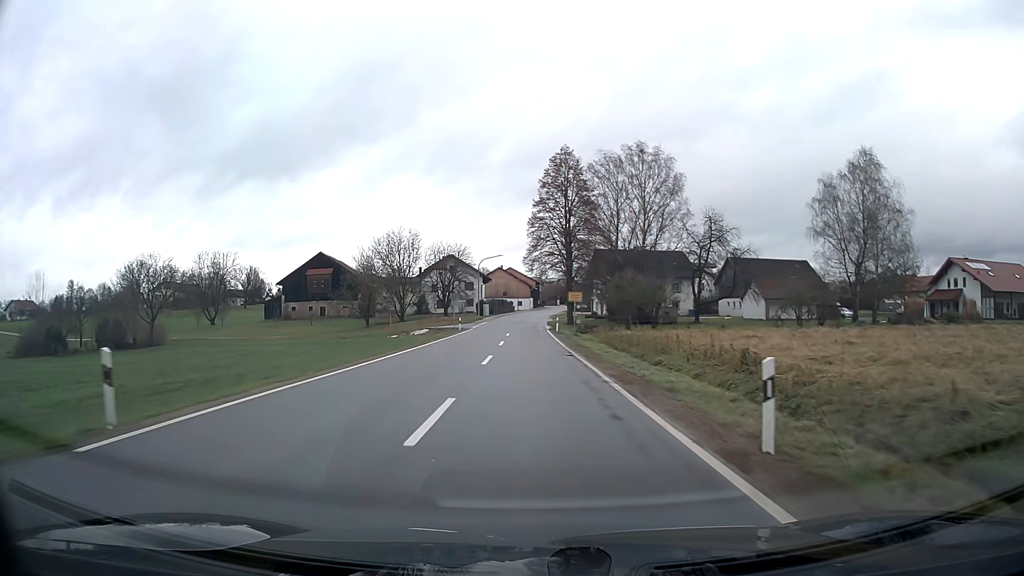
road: tertiary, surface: asphalt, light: Day
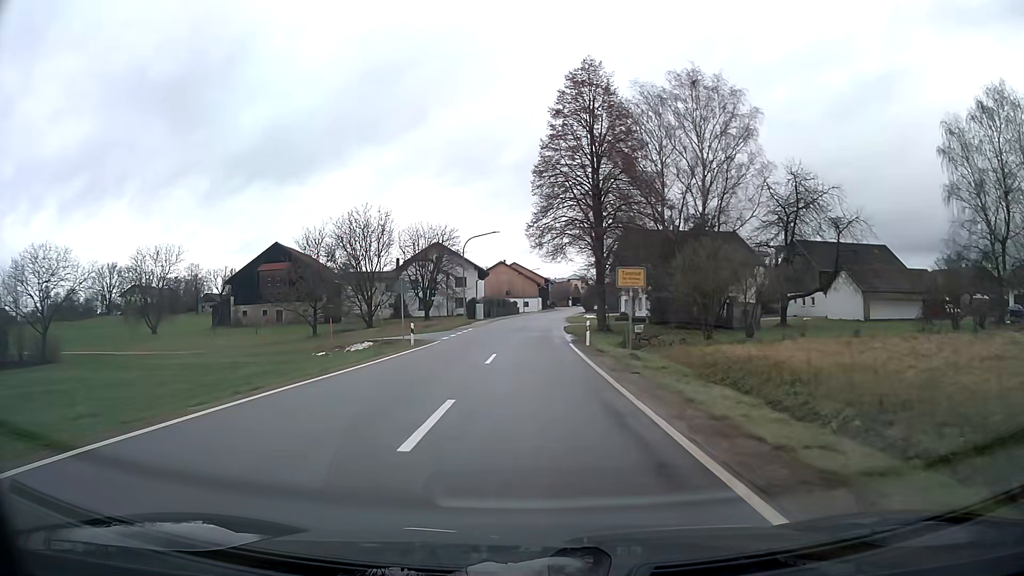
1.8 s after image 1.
(-0.1, +23.7) m; -1°
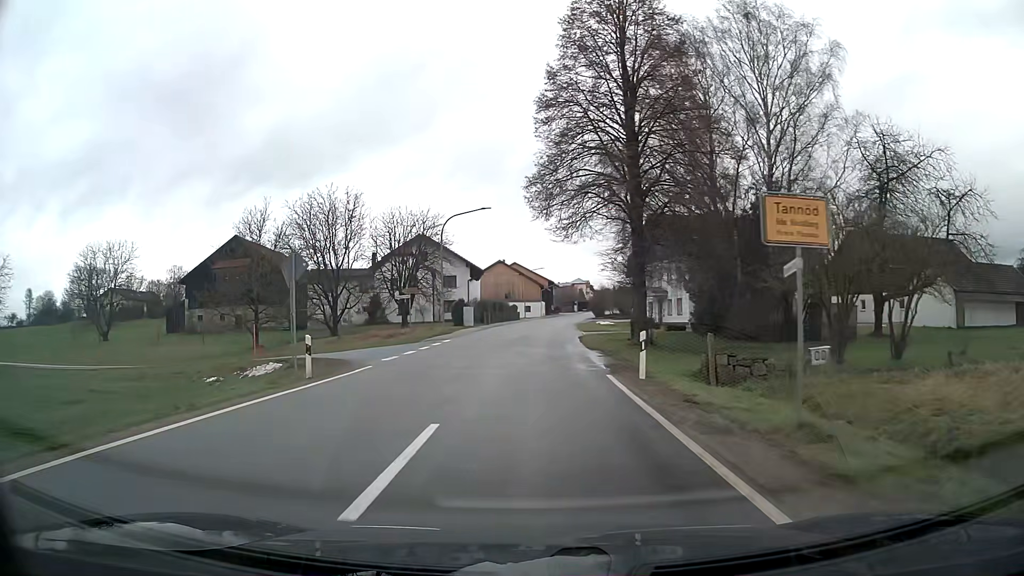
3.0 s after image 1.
(0.0, +14.5) m; 0°
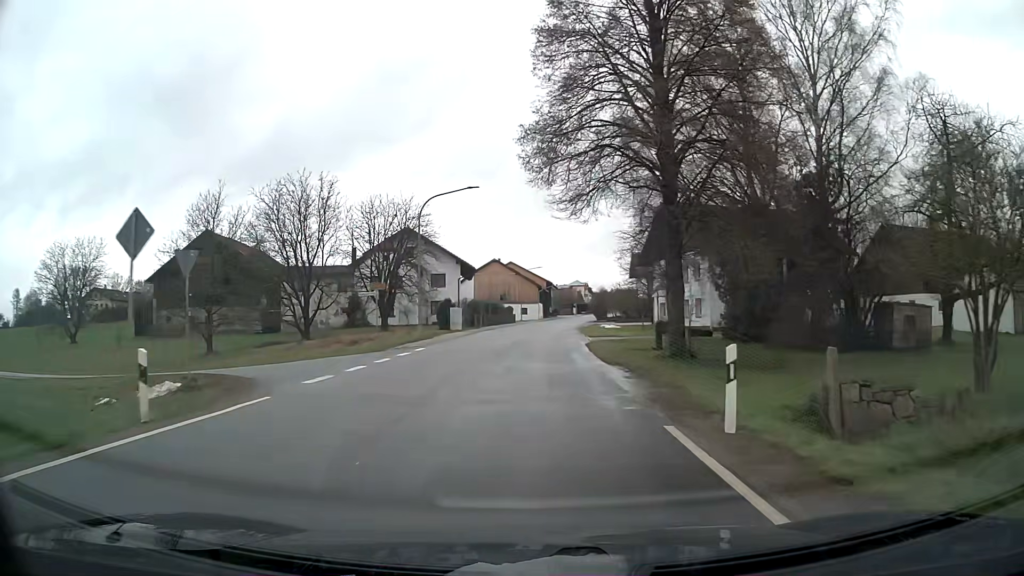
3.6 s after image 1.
(0.0, +7.2) m; 0°
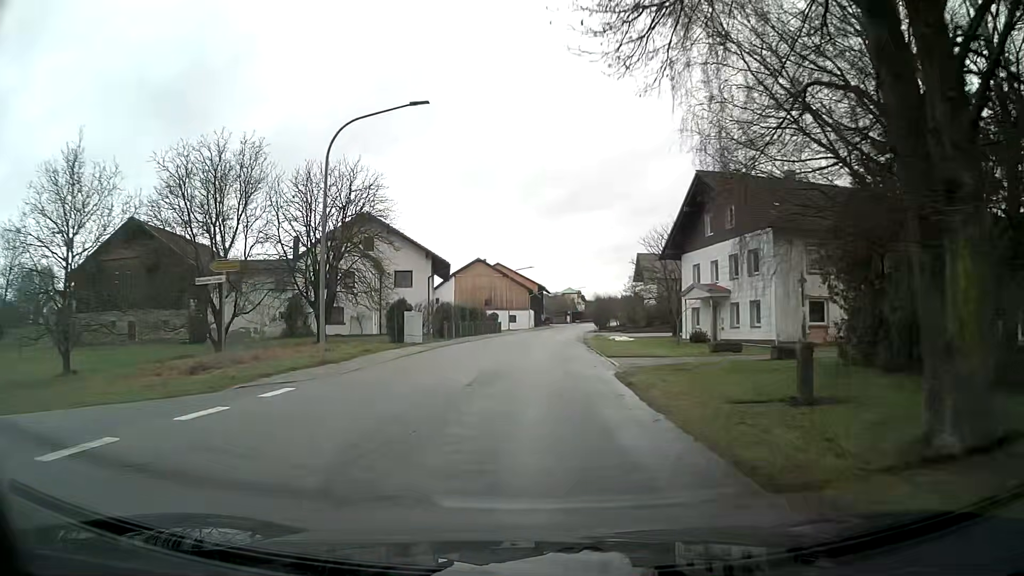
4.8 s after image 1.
(+0.1, +14.3) m; +1°
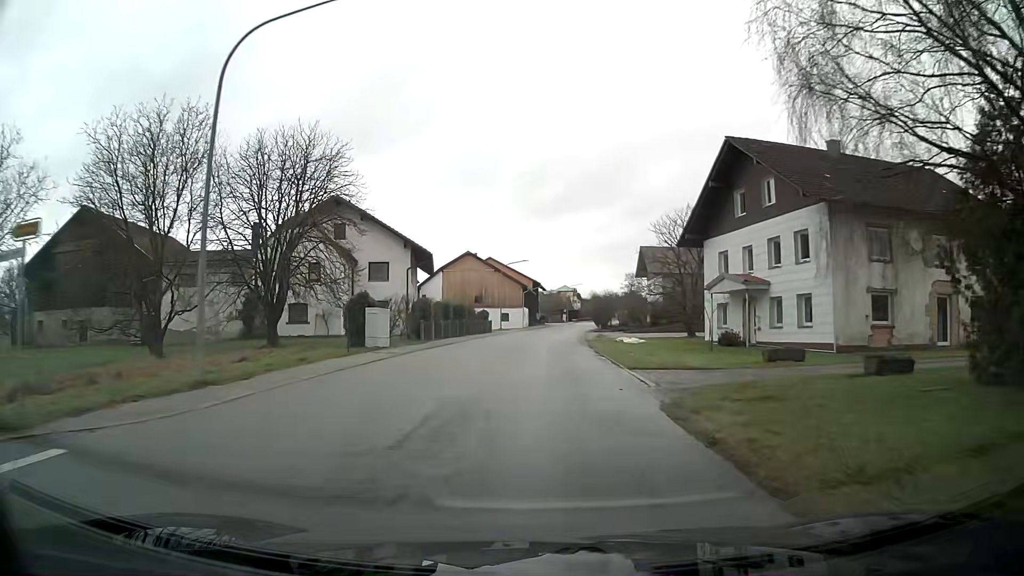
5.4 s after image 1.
(+0.1, +7.1) m; +1°
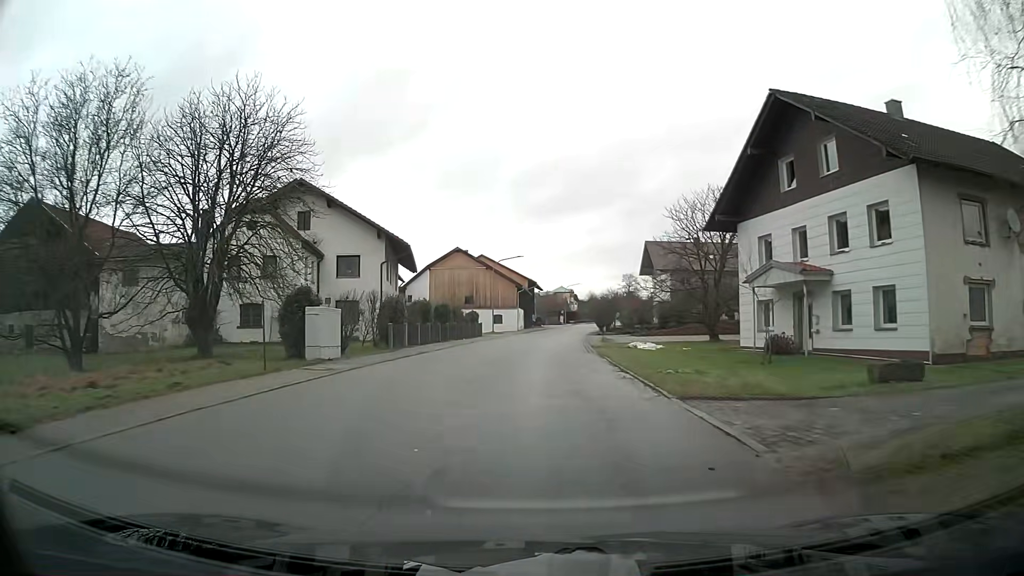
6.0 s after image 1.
(0.0, +7.0) m; 0°
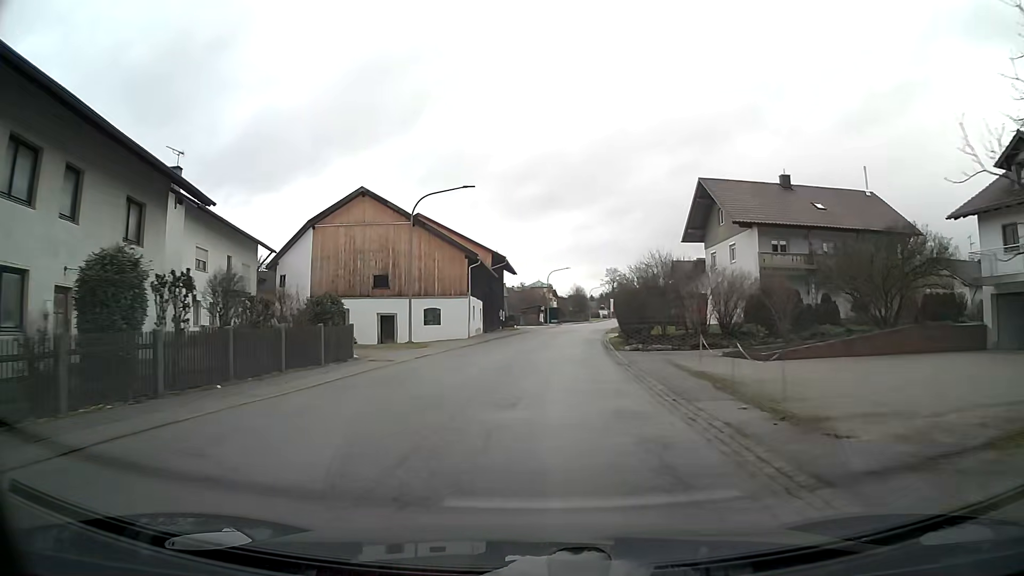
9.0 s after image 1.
(+0.3, +34.8) m; +2°
(0, +10) (0, +20) (+1, +30) (+2, +40) (+3, +50) (+4, +60) (+6, +70) (+7, +80) (+9, +89) (+10, +99) m
